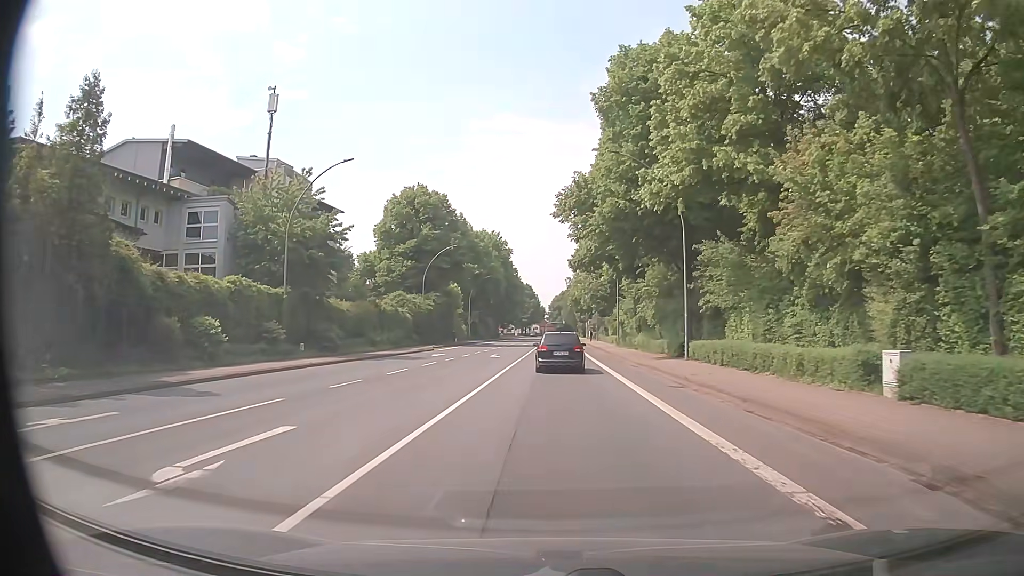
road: primary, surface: asphalt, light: Day
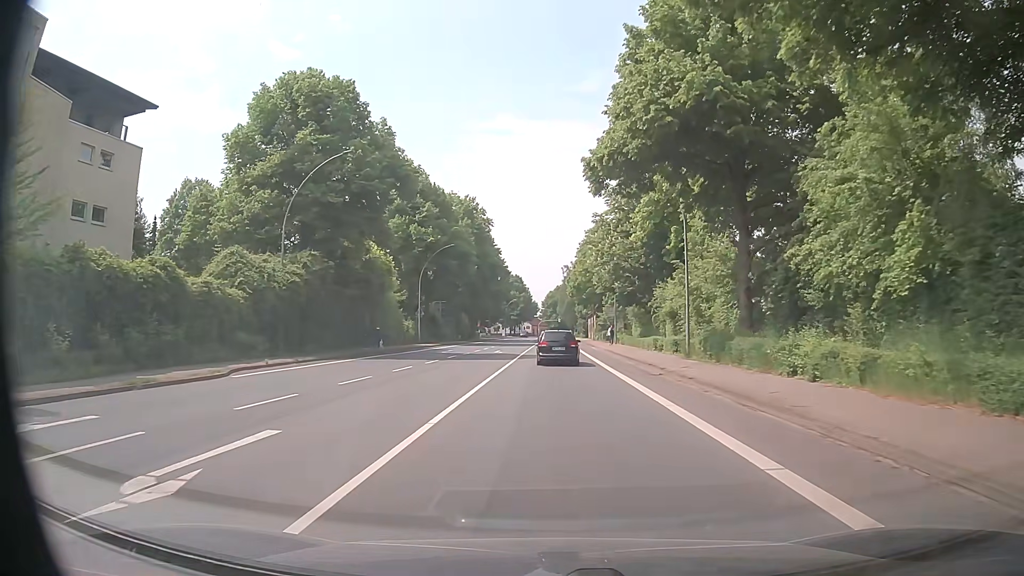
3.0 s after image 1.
(+0.2, +35.8) m; +1°
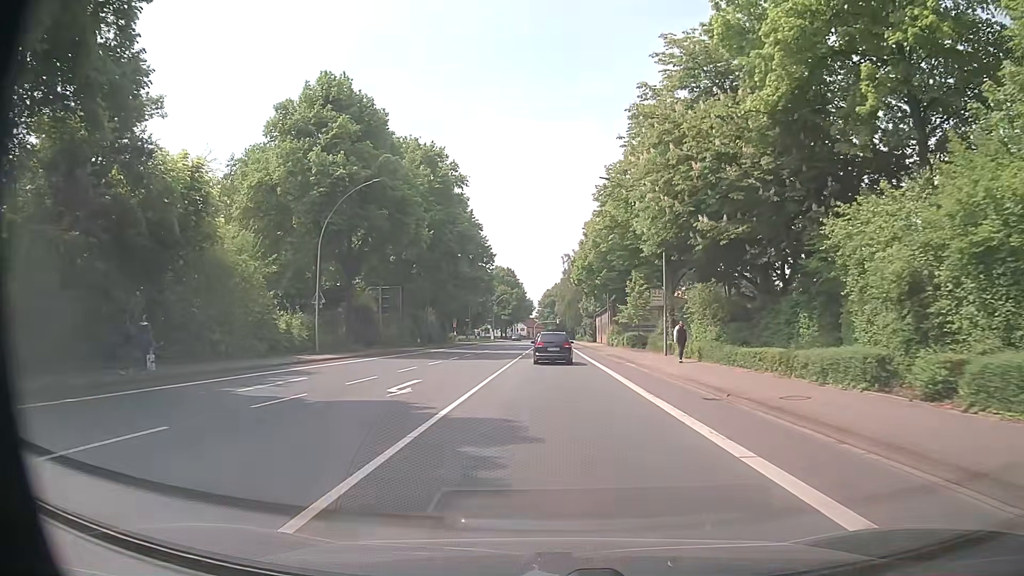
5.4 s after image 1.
(-0.2, +29.7) m; 0°
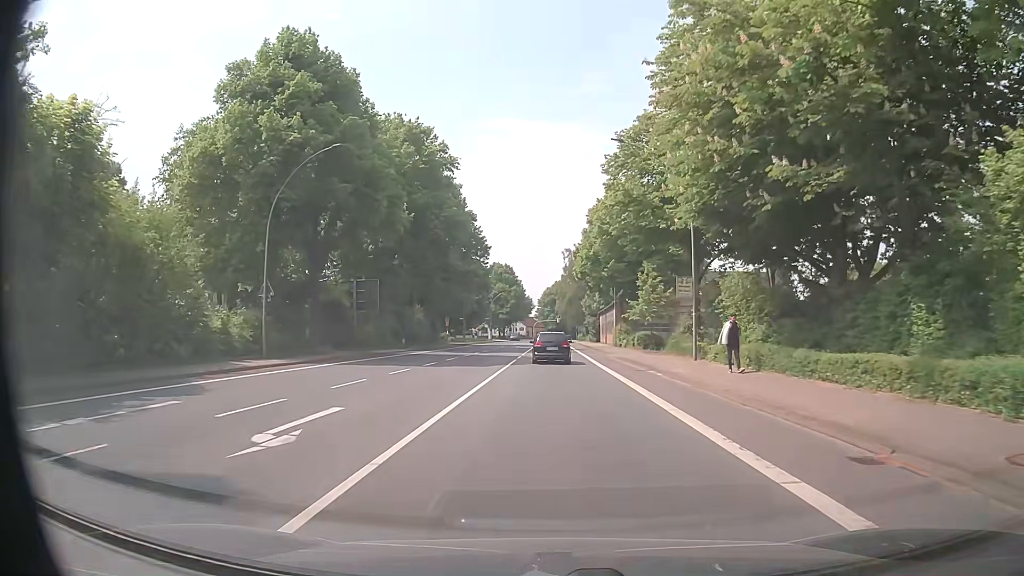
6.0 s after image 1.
(0.0, +7.5) m; 0°
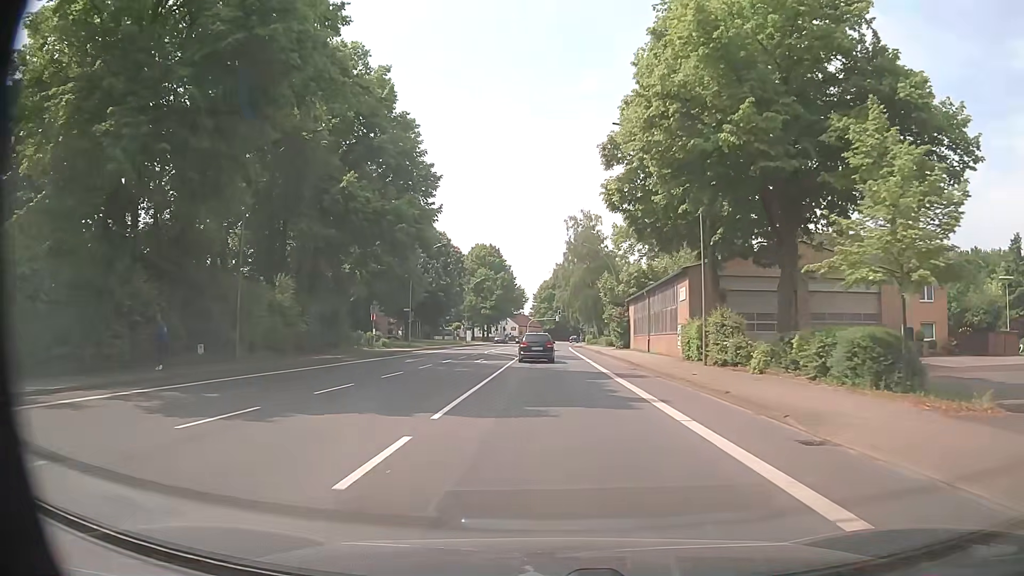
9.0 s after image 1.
(-0.2, +37.8) m; +1°
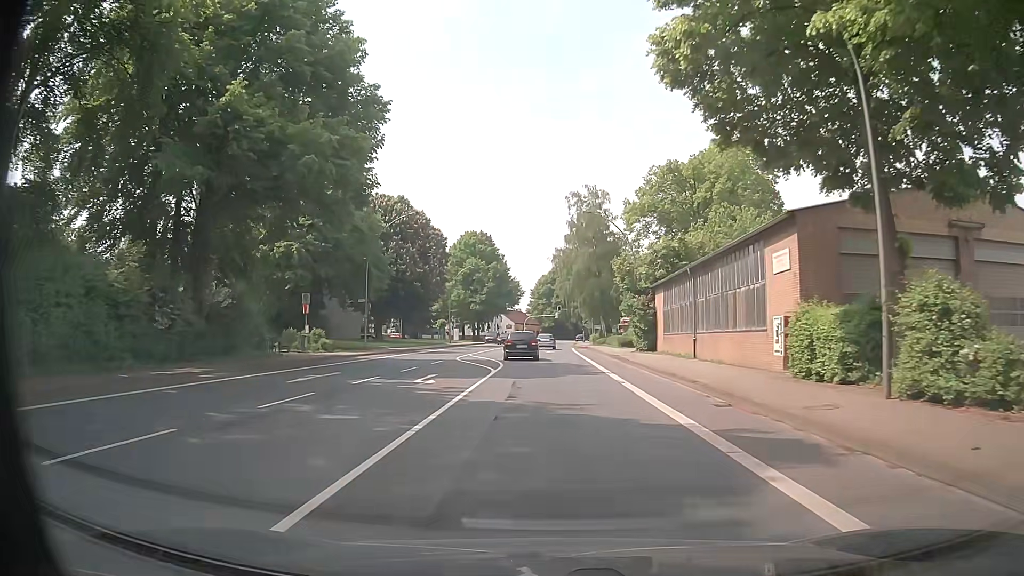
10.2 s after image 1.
(-0.2, +15.2) m; -2°
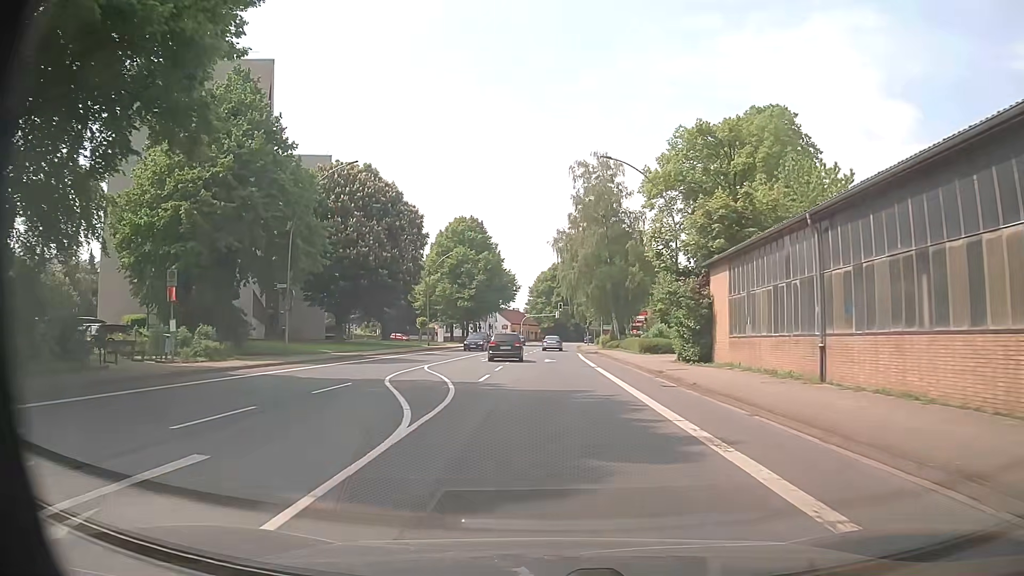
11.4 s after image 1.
(+0.2, +15.2) m; +2°
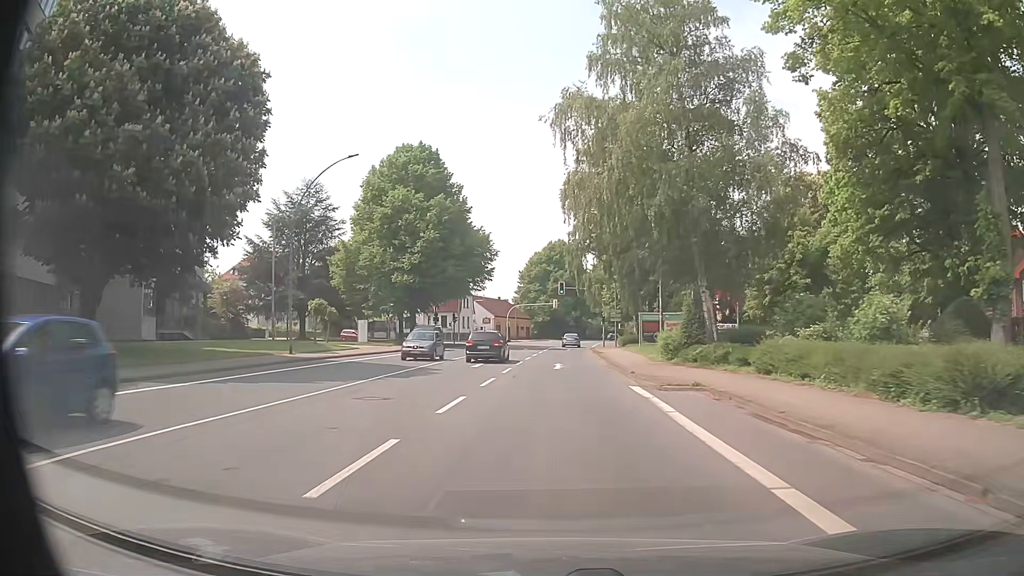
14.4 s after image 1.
(-0.4, +38.0) m; 0°
(0, +10) (0, +20) (0, +30) (+1, +40) (+1, +50) (+2, +60) (+2, +70) (+3, +80) (+4, +90) (+5, +100) m
